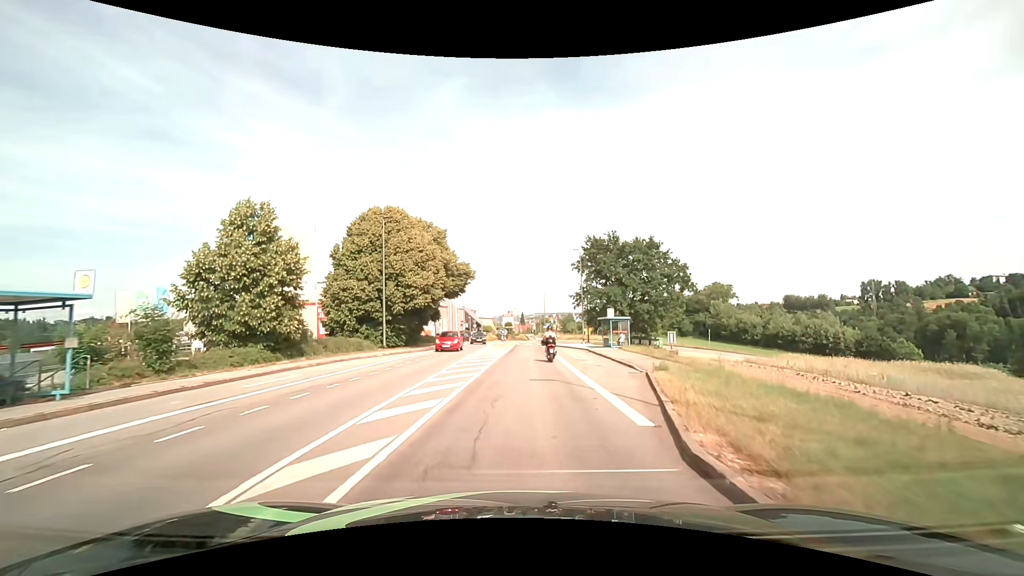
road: tertiary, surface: asphalt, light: Day
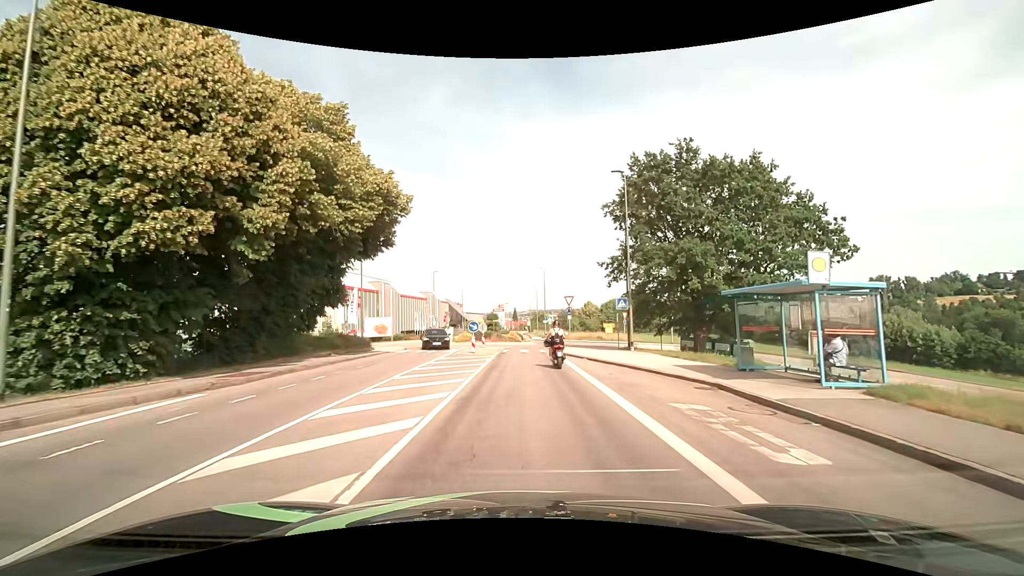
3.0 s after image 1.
(+0.2, +26.6) m; 0°
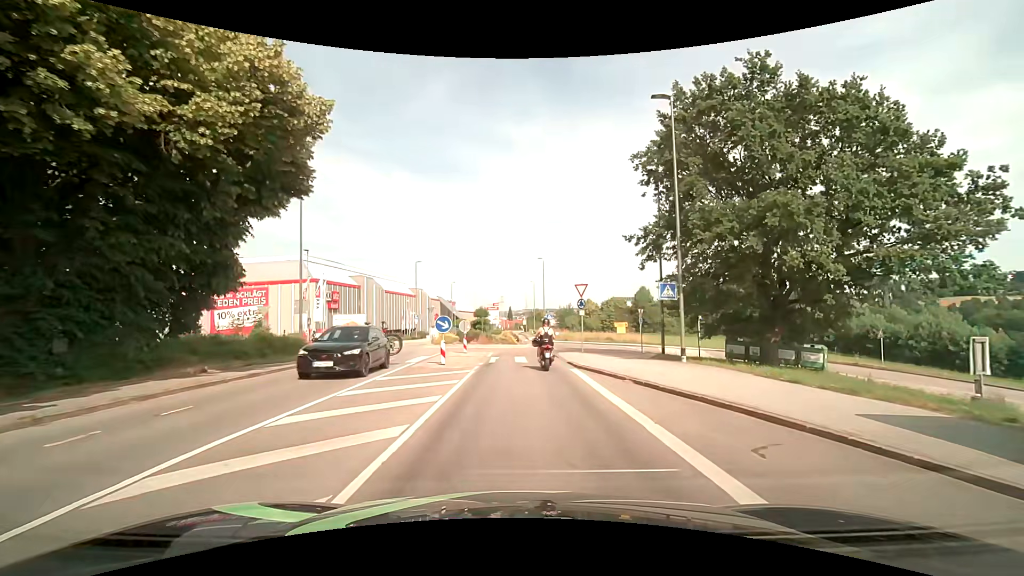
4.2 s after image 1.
(+0.1, +9.4) m; +1°
(0, +10) (0, +20) (+1, +30) (+5, +39) (+4, +49) (0, +58) (-1, +68) (-1, +78) (-1, +88) (-1, +98) m
